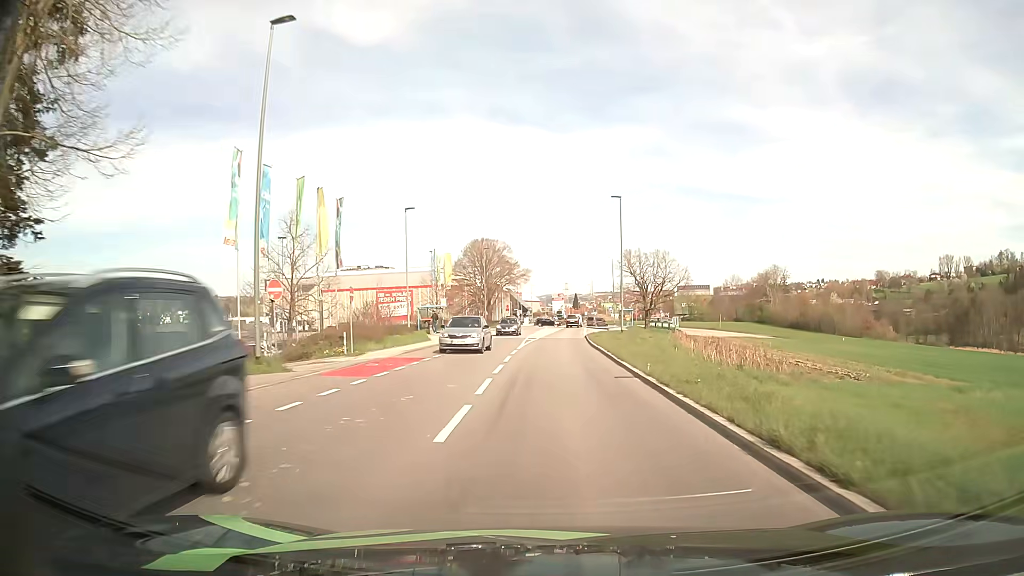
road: tertiary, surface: asphalt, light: Day
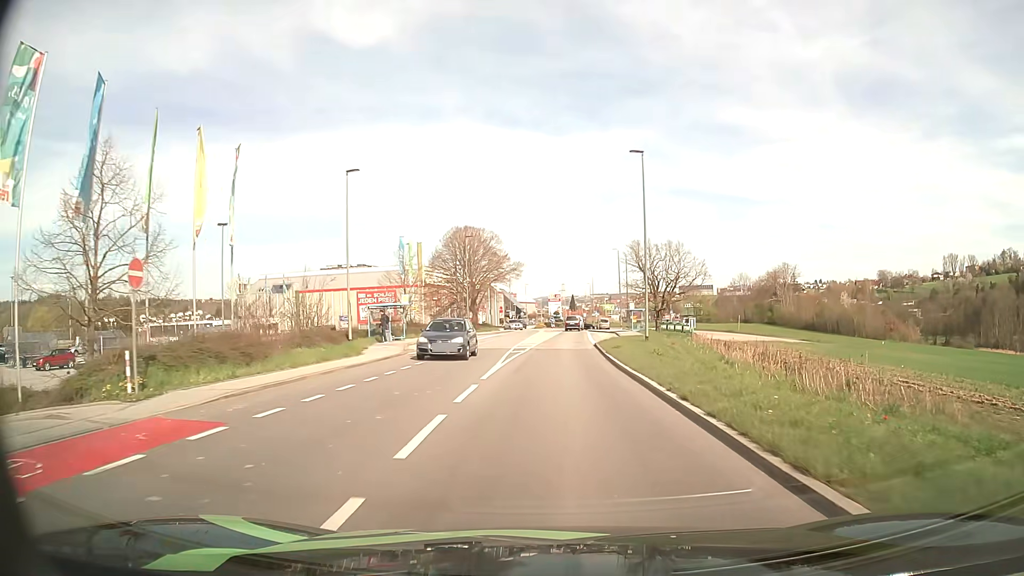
(0.0, +14.4) m; 0°
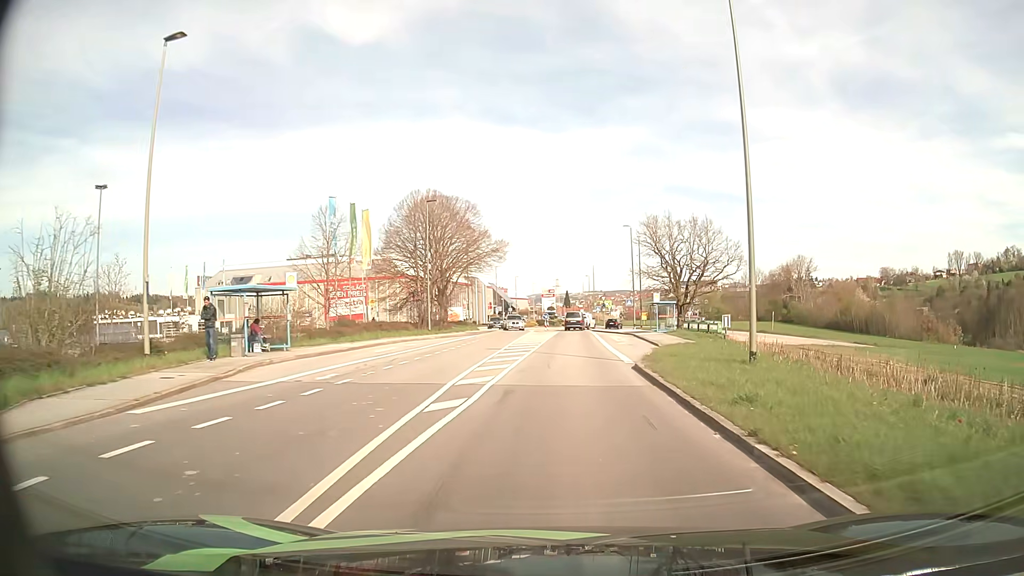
(+0.1, +19.3) m; +1°
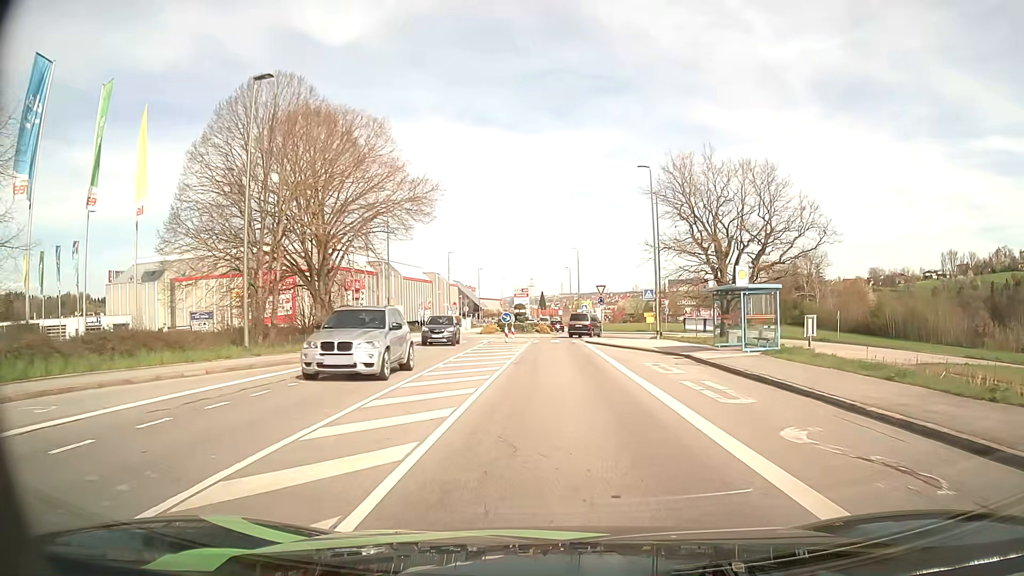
(+0.5, +27.8) m; +2°
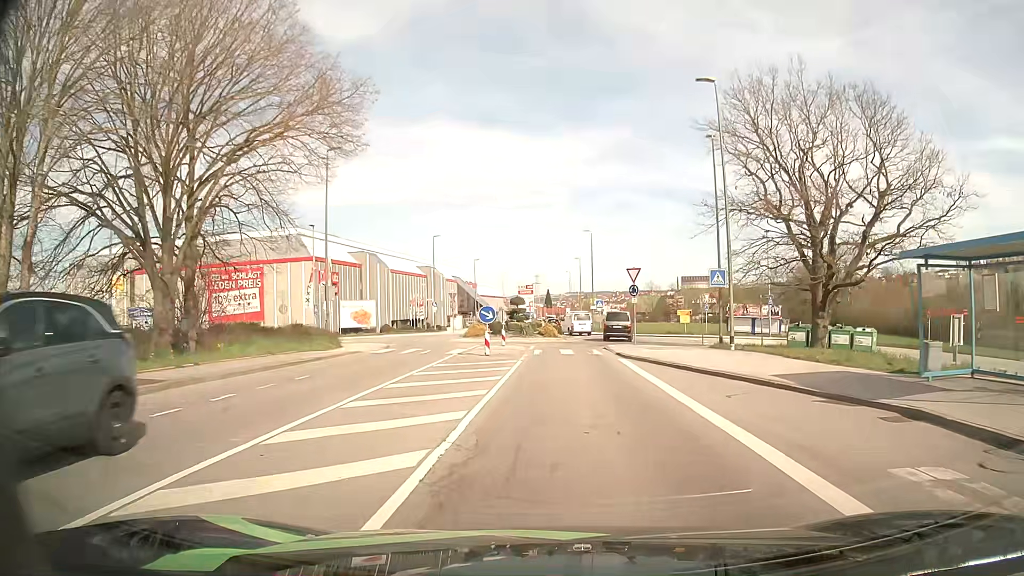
(-0.1, +15.2) m; -1°
(0, +10) (0, +20) (+1, +30) (+4, +39) (+5, +49) (+3, +59) (0, +69) (0, +78) (0, +88) (0, +98) m
